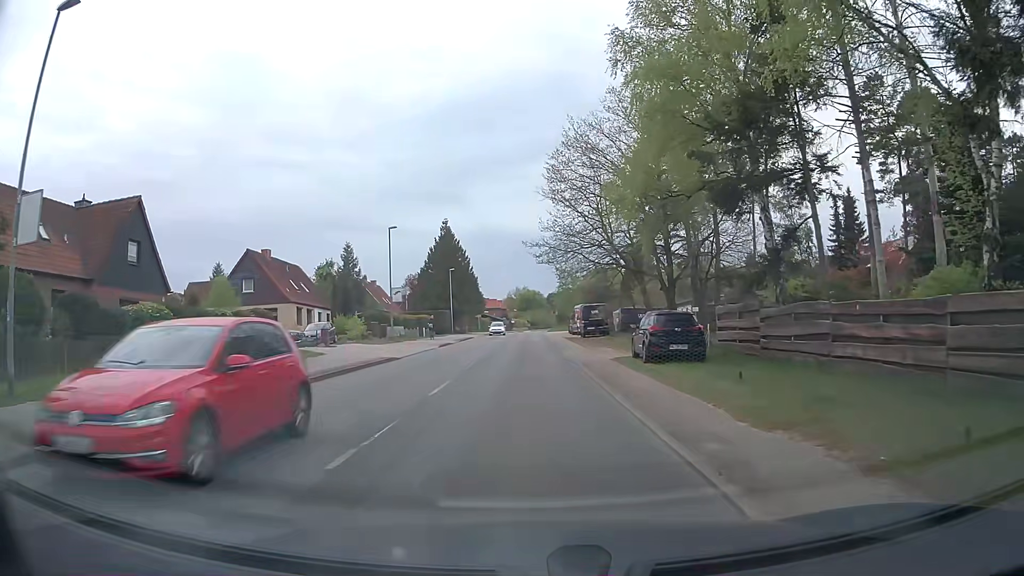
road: tertiary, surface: asphalt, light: Day
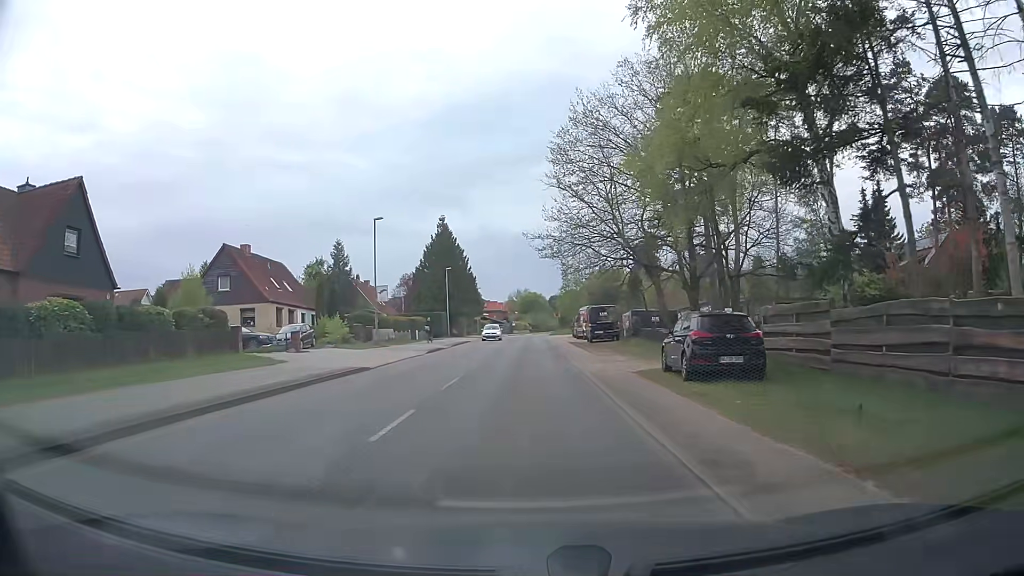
(0.0, +5.0) m; 0°
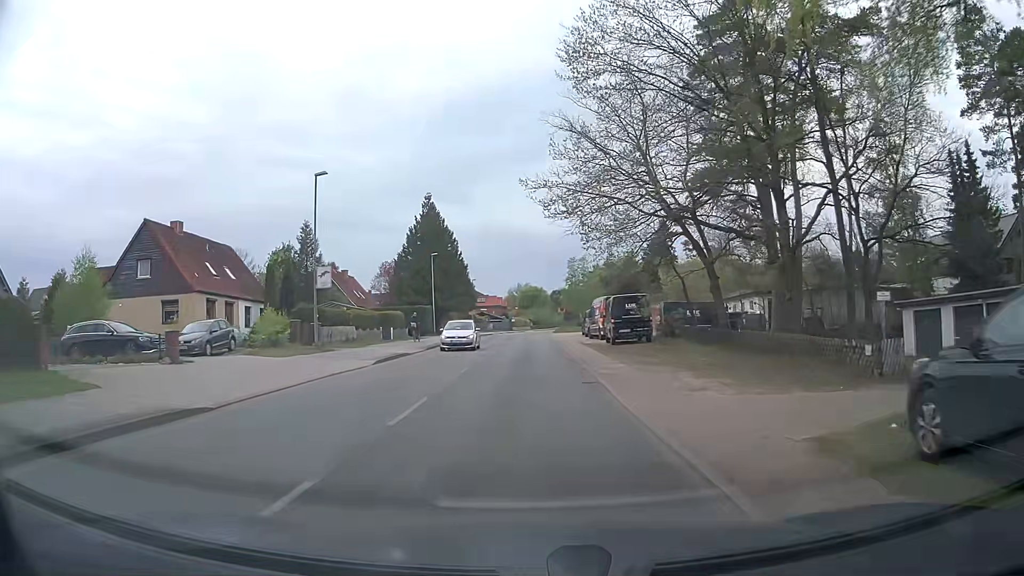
(0.0, +11.9) m; 0°
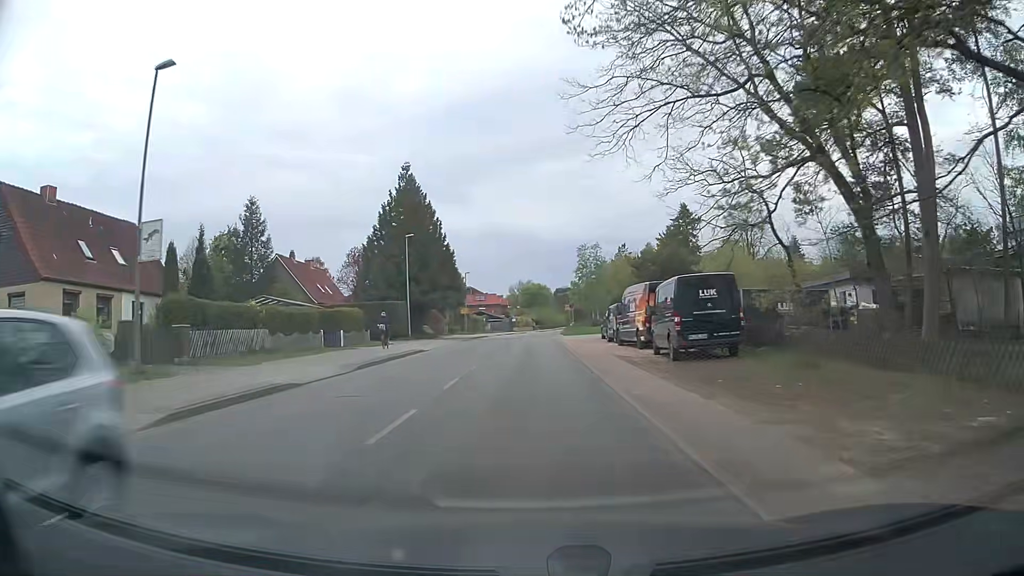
(0.0, +14.2) m; 0°
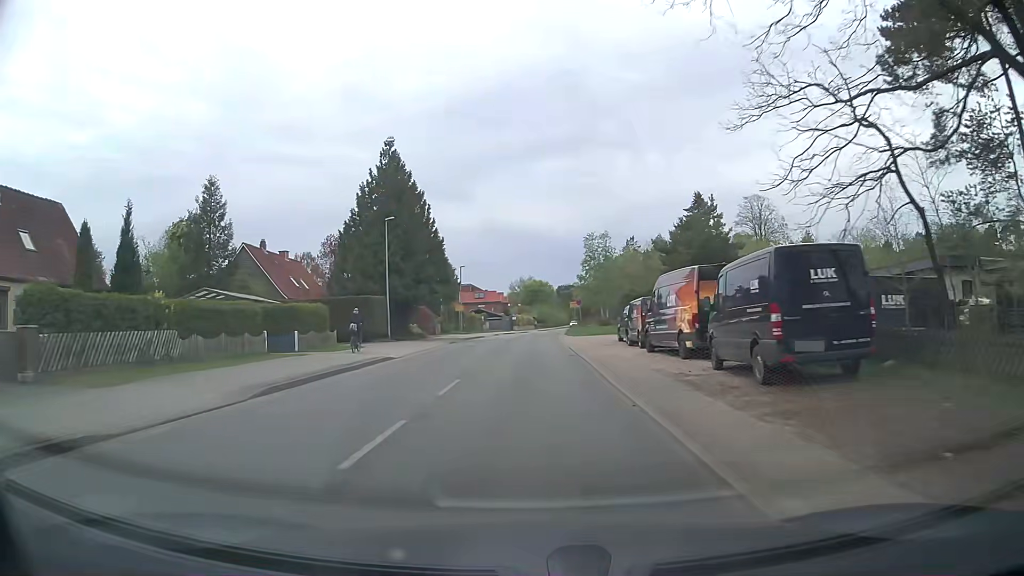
(0.0, +7.5) m; 0°
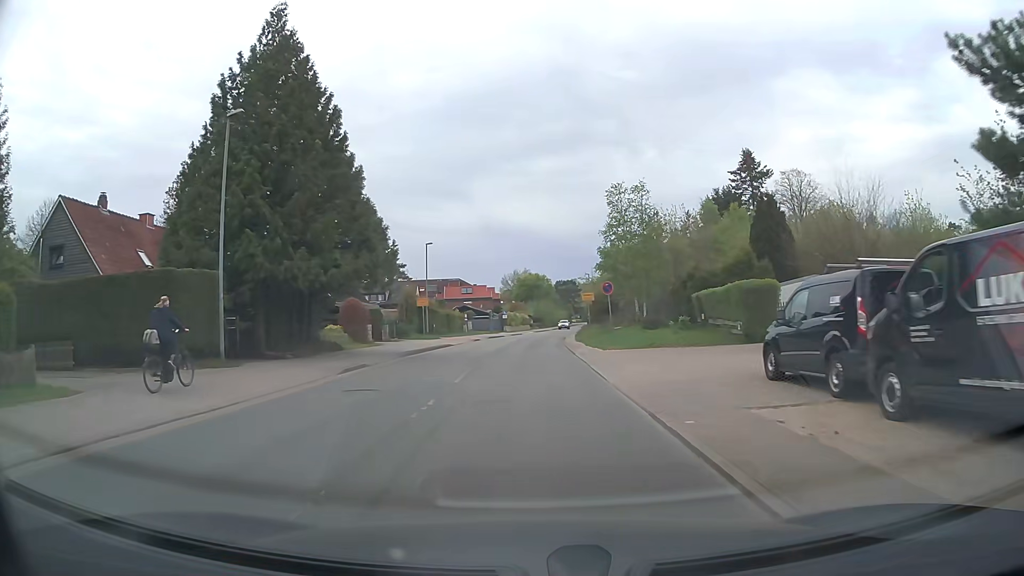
(+0.1, +22.6) m; 0°
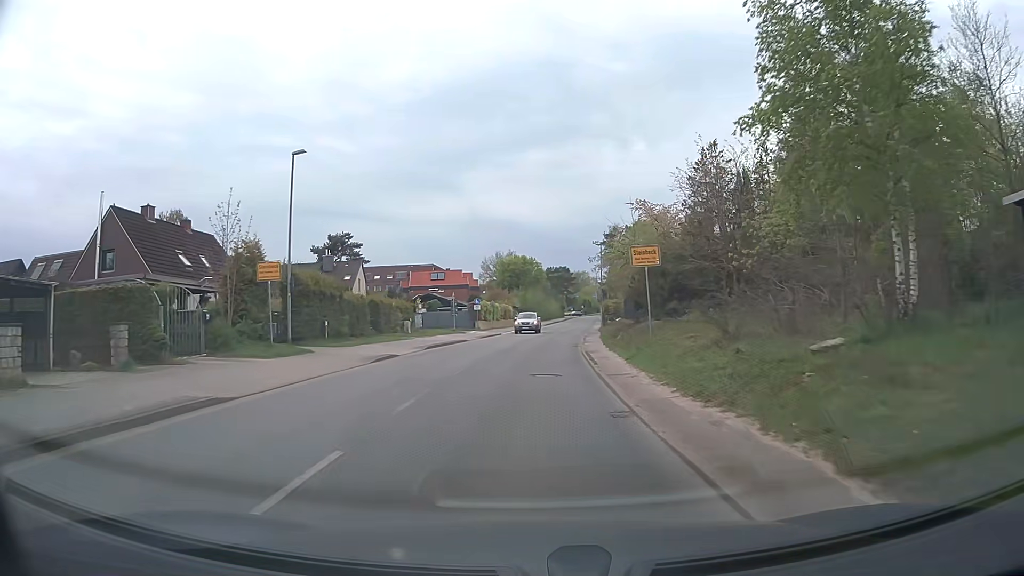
(+0.3, +29.6) m; +1°
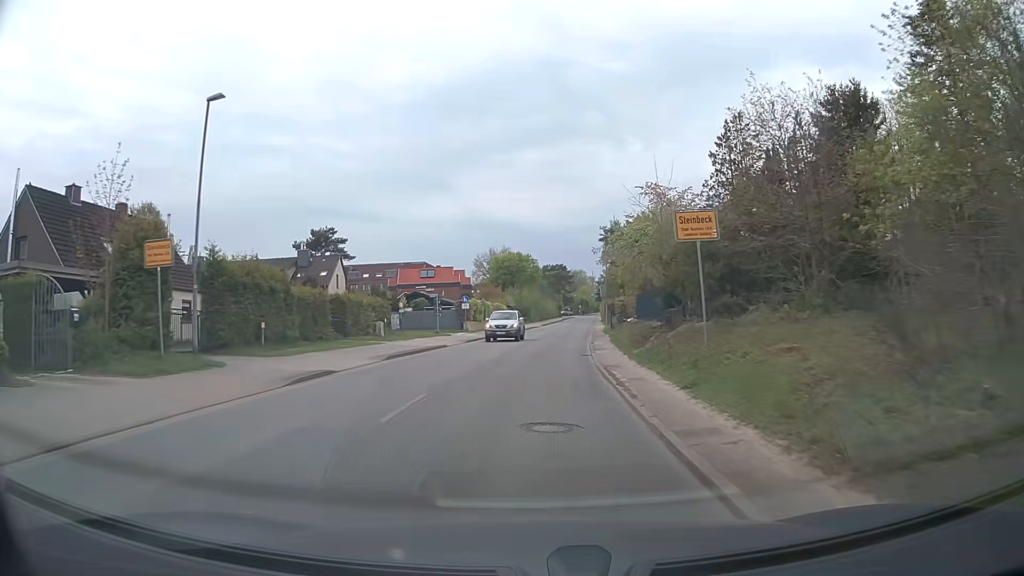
(0.0, +7.4) m; 0°
